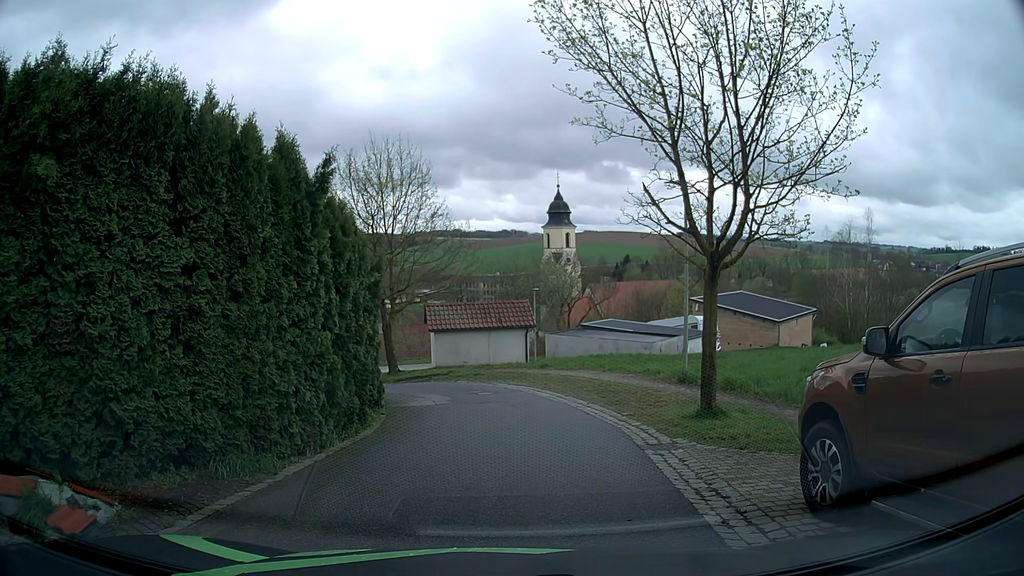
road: residential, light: Day
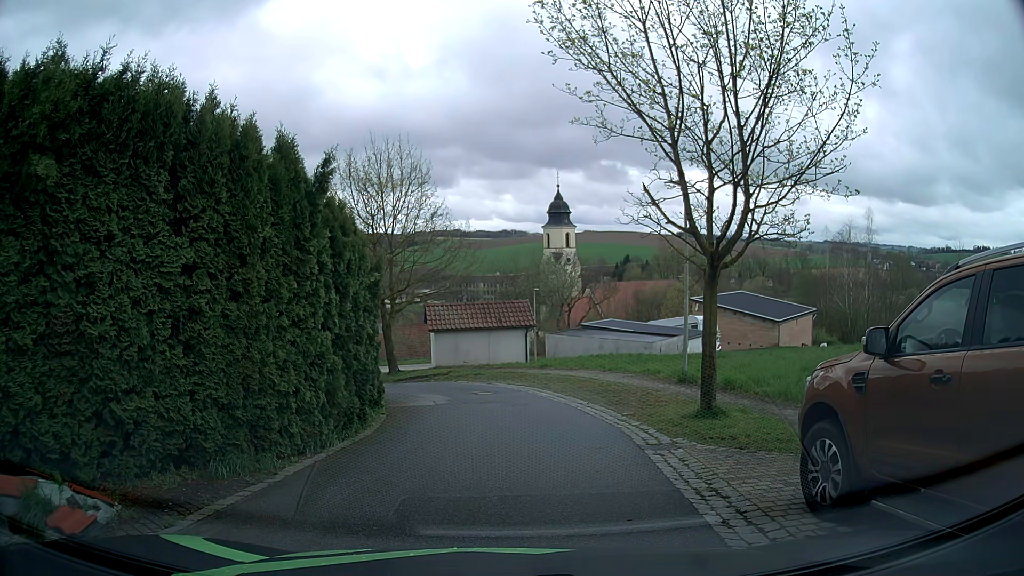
(0.0, 0.0) m; 0°
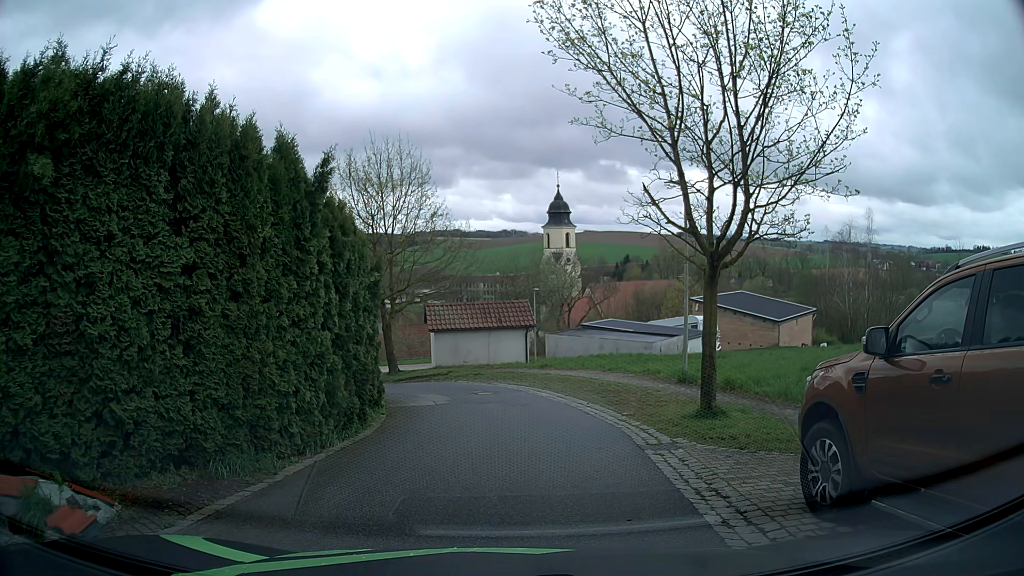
(0.0, 0.0) m; 0°
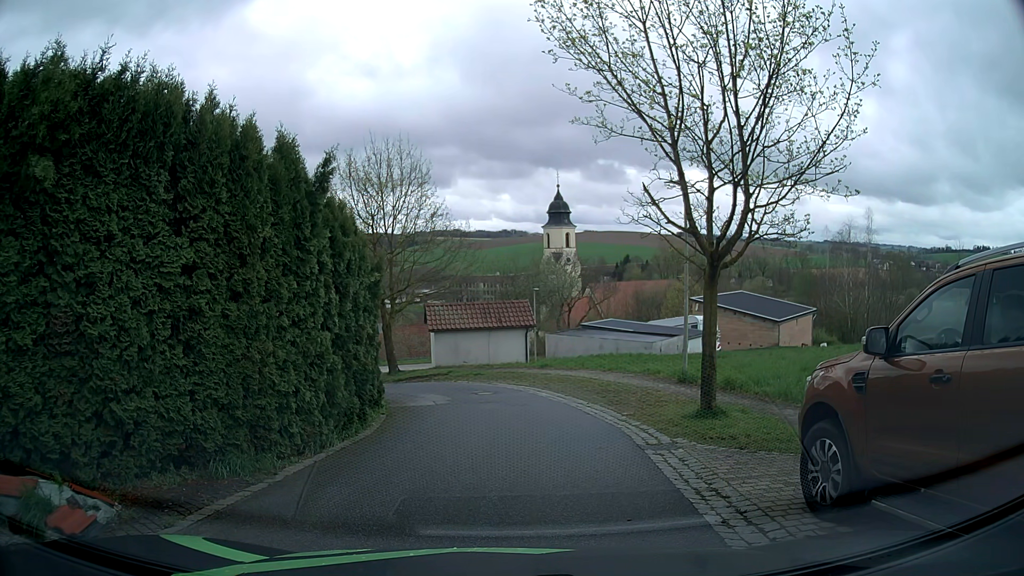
(0.0, 0.0) m; 0°
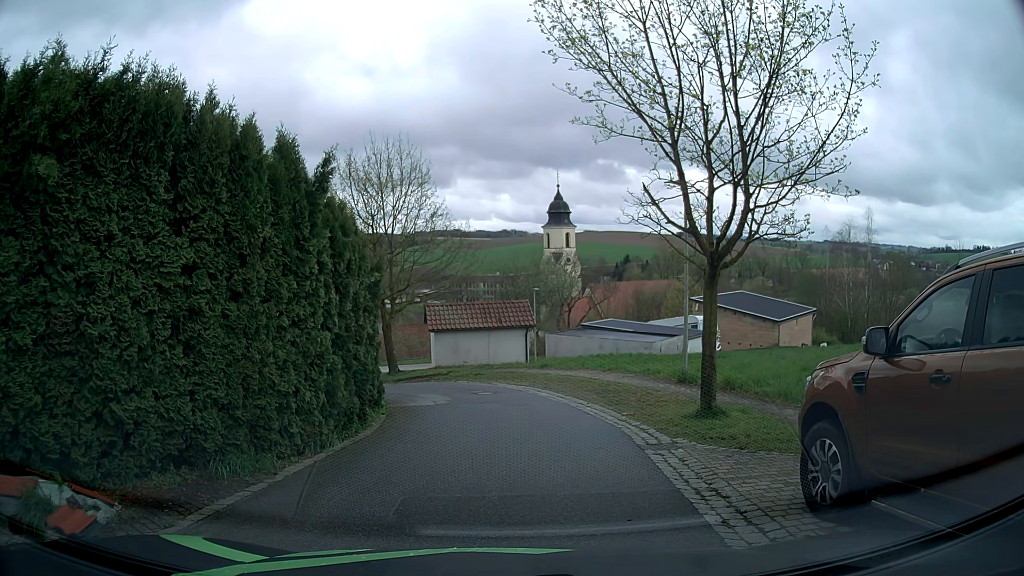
(0.0, 0.0) m; 0°
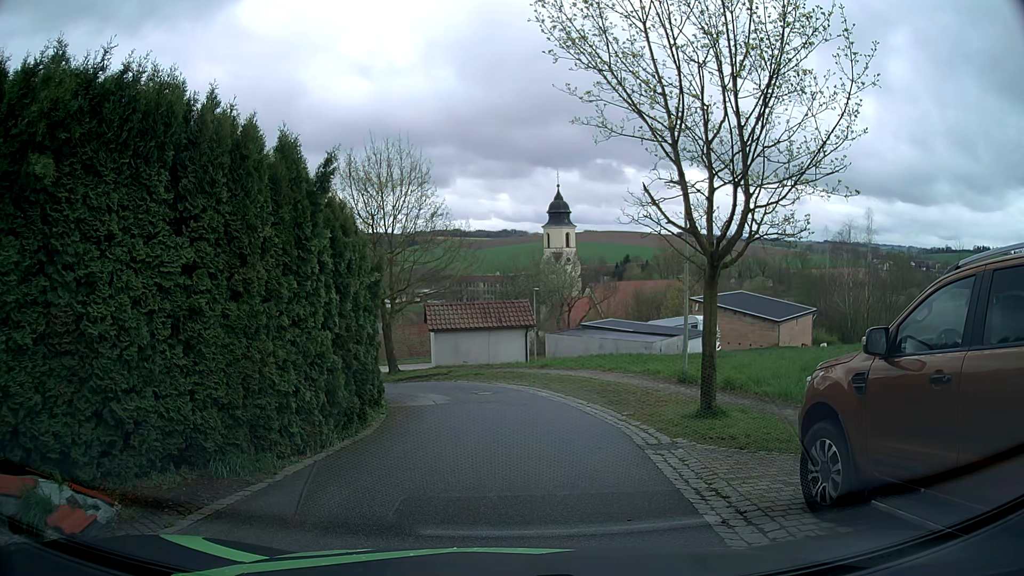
(0.0, 0.0) m; 0°
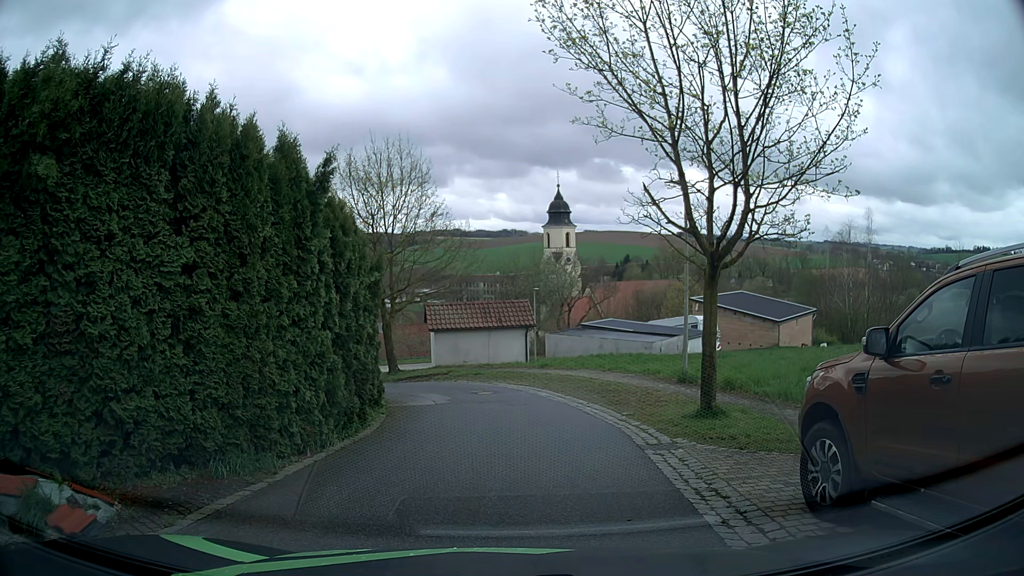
(0.0, 0.0) m; 0°
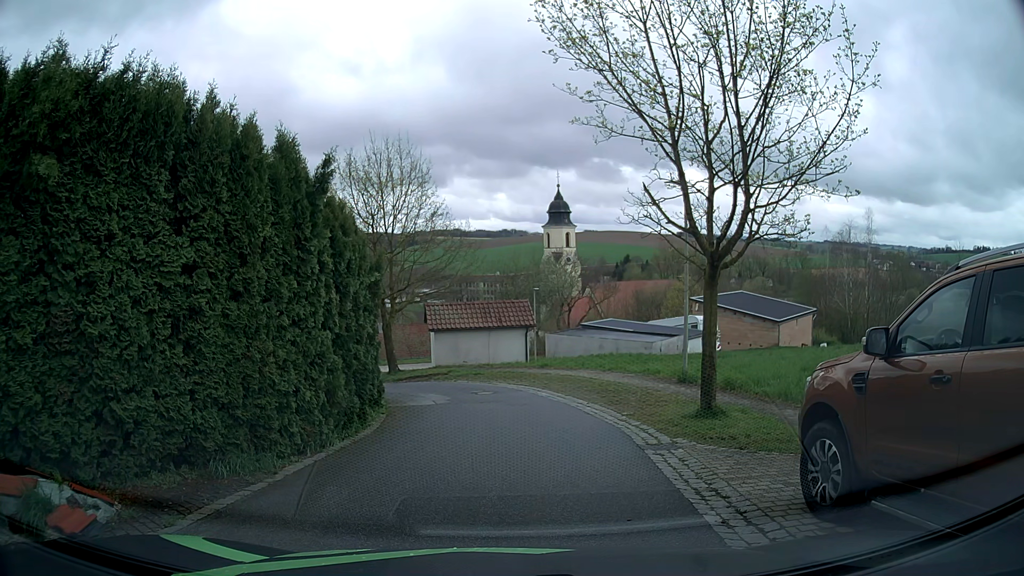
(0.0, 0.0) m; 0°
(+1, +10) (0, +20) (-7, +27) (-17, +26) (-26, +21) (-33, +15) (-41, +8) (-49, +2) (-56, -5) (-64, -12) m
